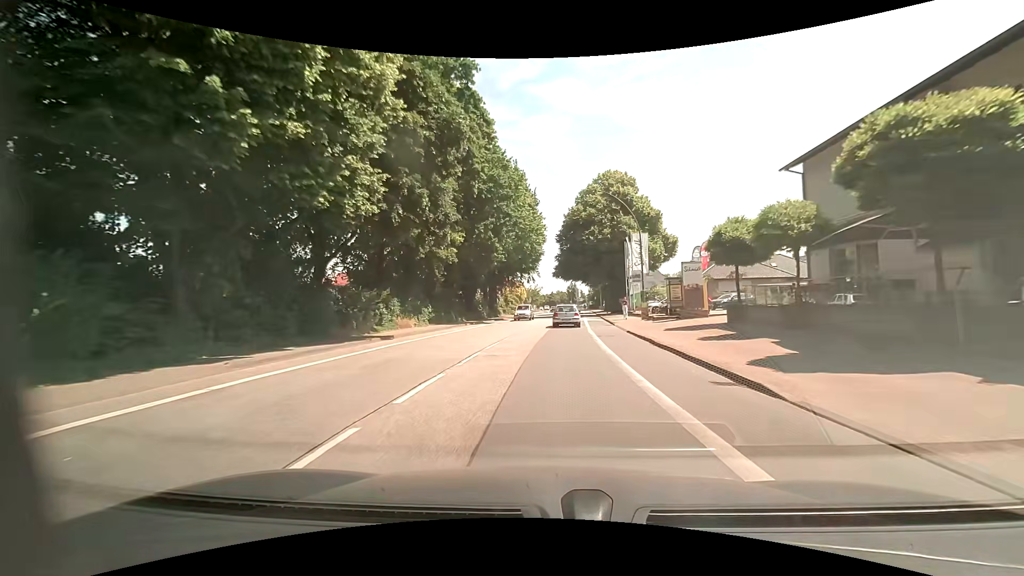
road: primary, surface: asphalt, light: Day
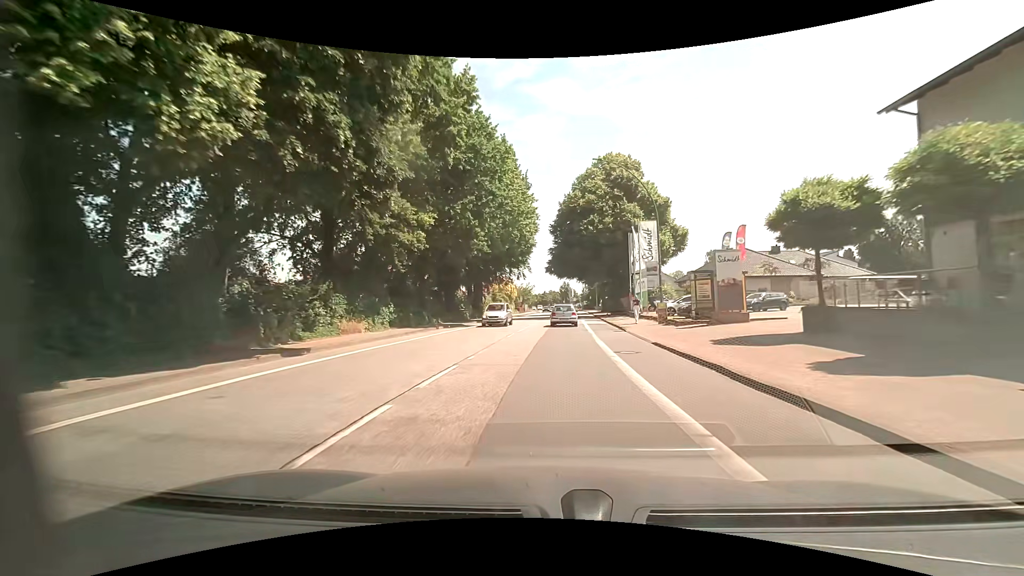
(0.0, +7.7) m; +1°
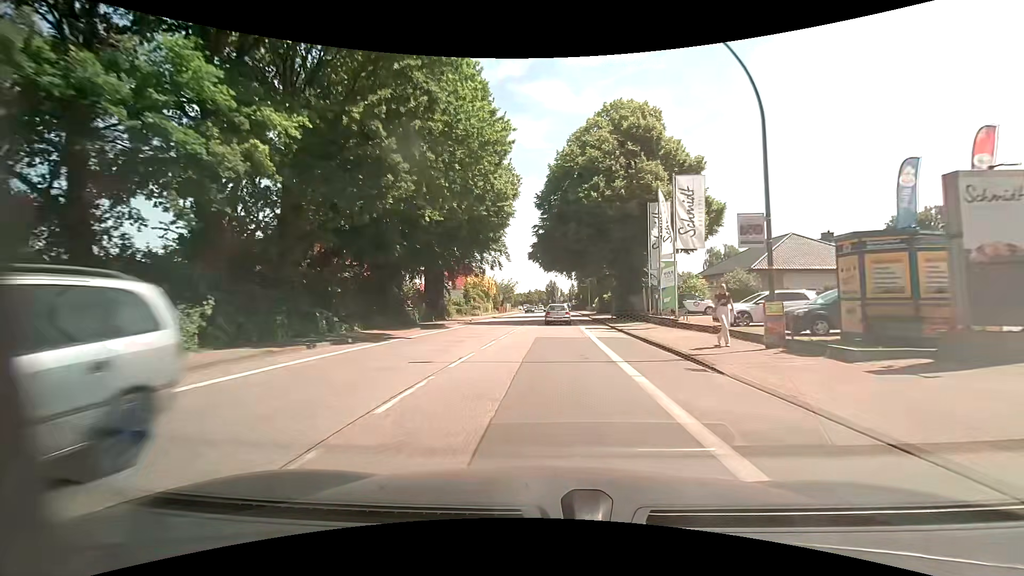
(+0.2, +15.5) m; +2°
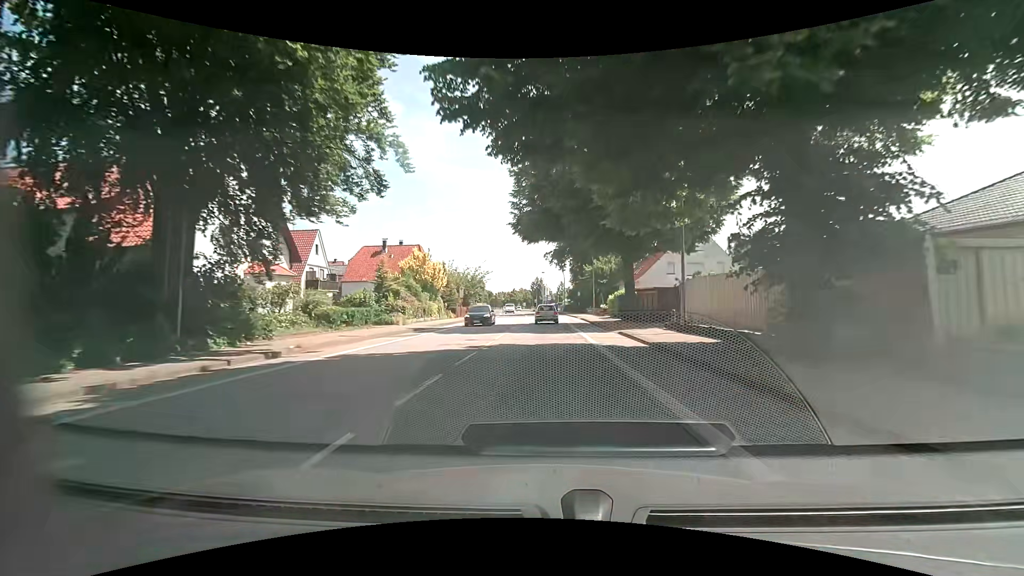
(+0.6, +31.0) m; +2°
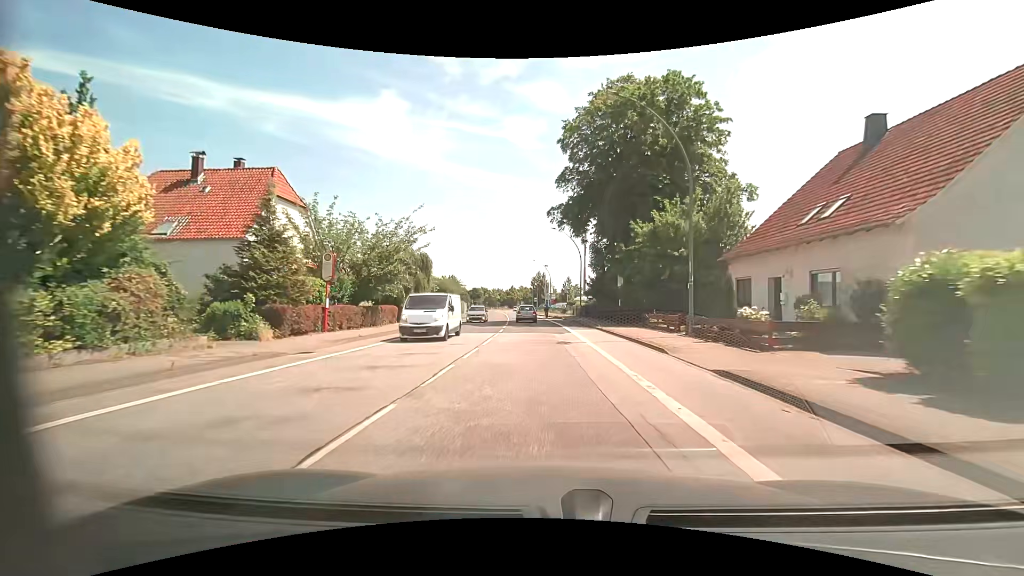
(0.0, +38.7) m; -1°
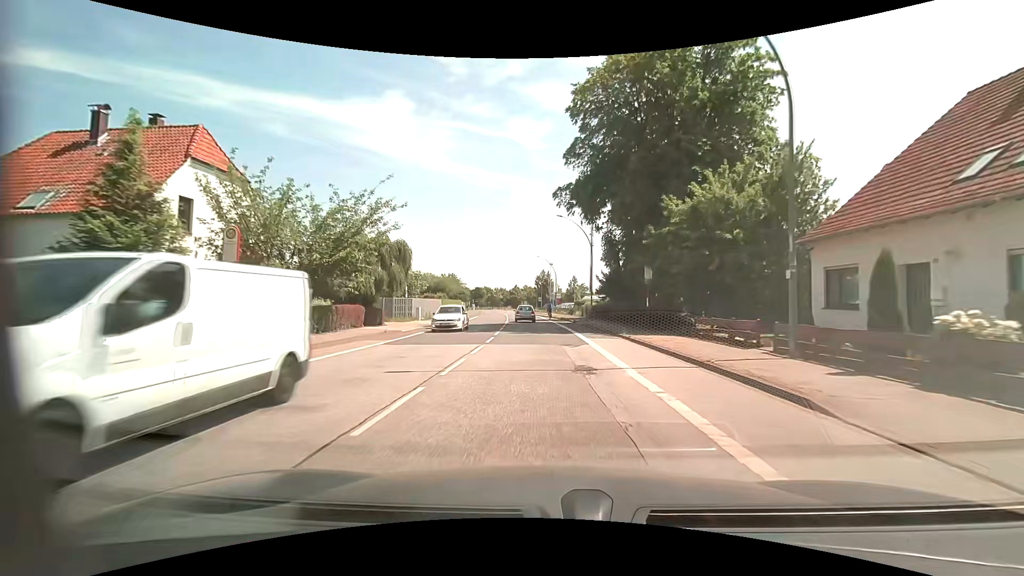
(0.0, +7.7) m; -1°
(0, +10) (0, +20) (0, +30) (-1, +40) (-1, +50) (-2, +60) (-3, +70) (-3, +80) (-4, +90) (-5, +100) m
